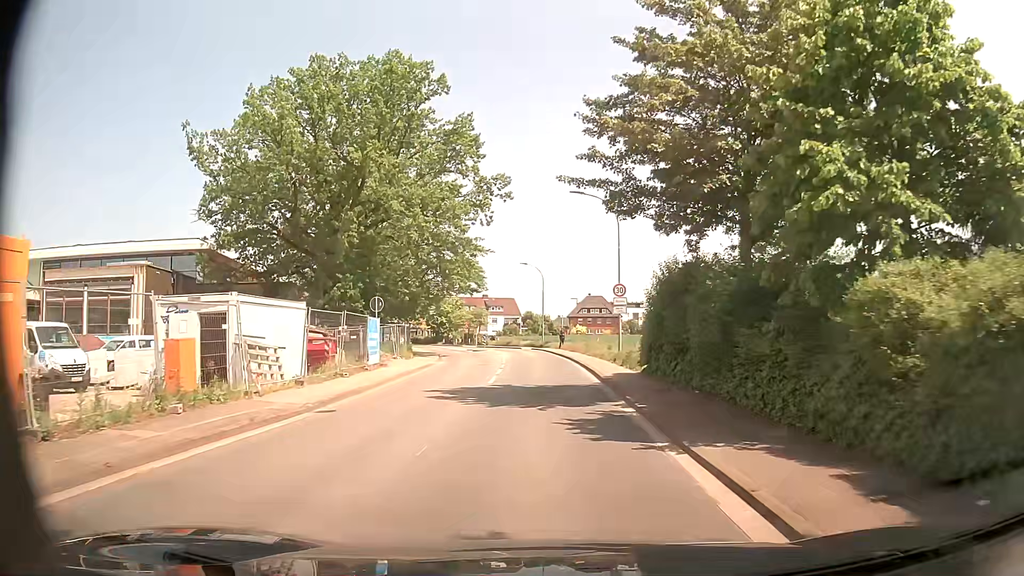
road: tertiary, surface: asphalt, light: Day
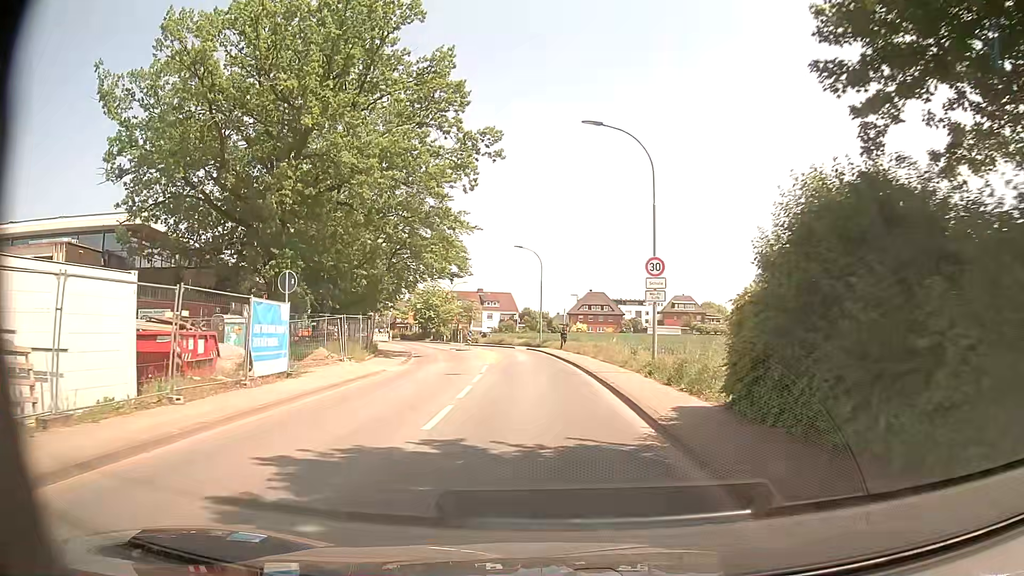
(0.0, +10.1) m; 0°
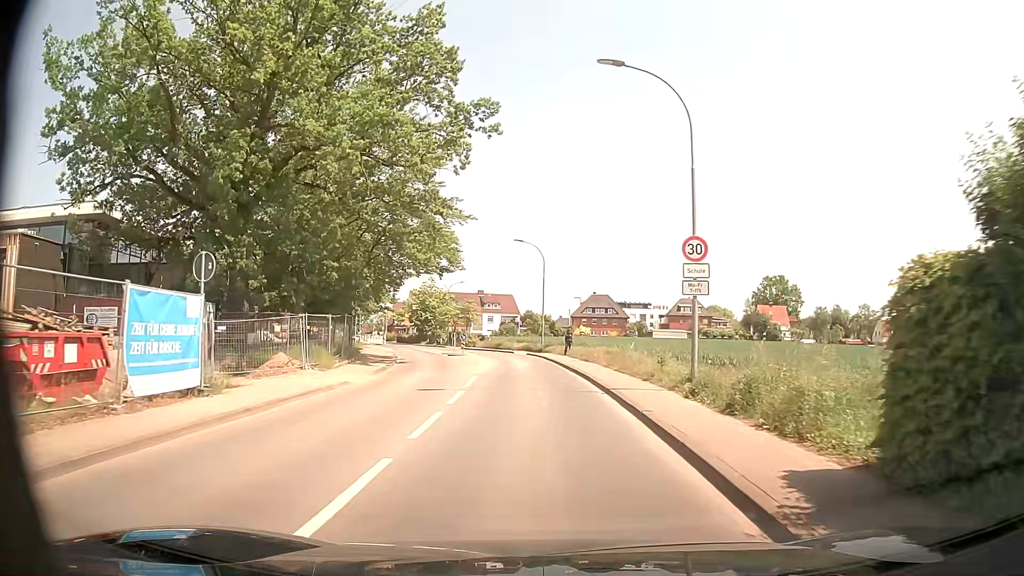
(0.0, +5.1) m; -1°
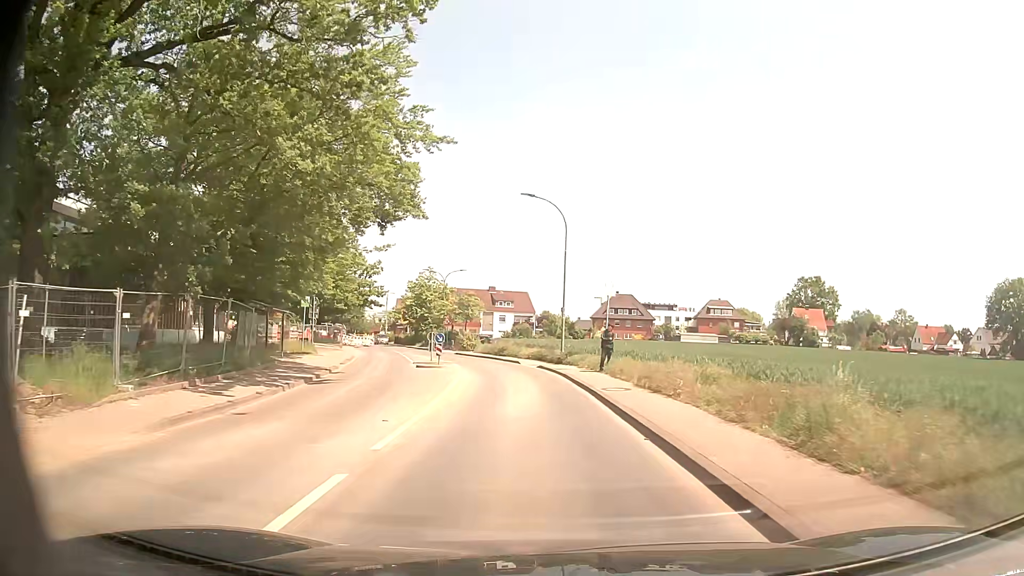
(0.0, +15.7) m; -1°
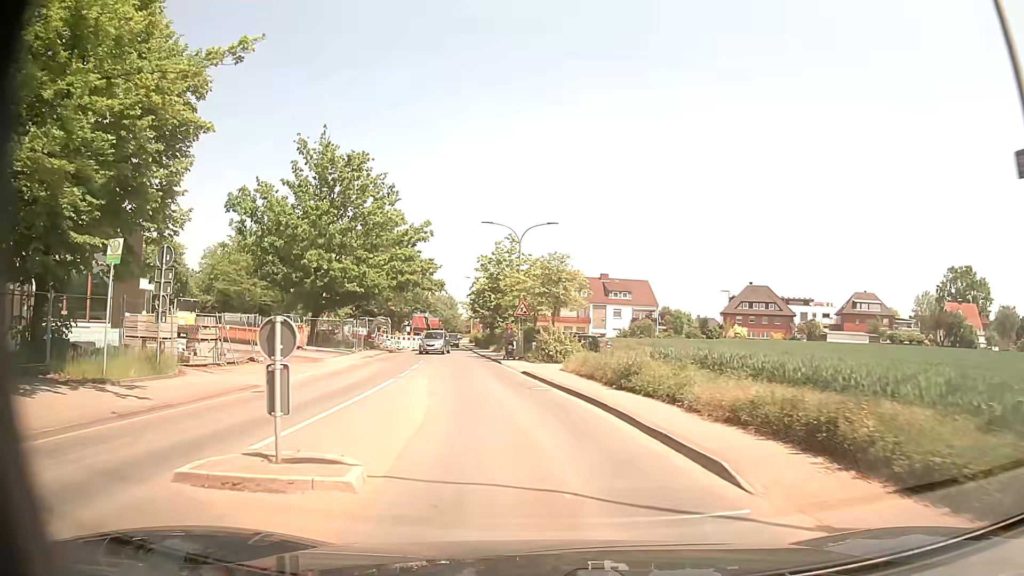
(-1.6, +26.7) m; -9°
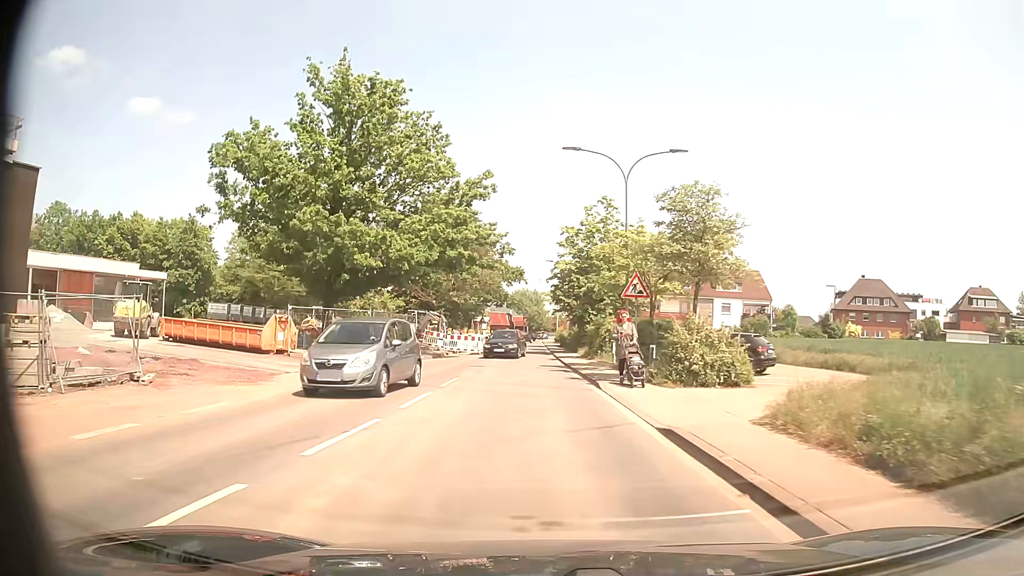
(-1.1, +14.7) m; -8°
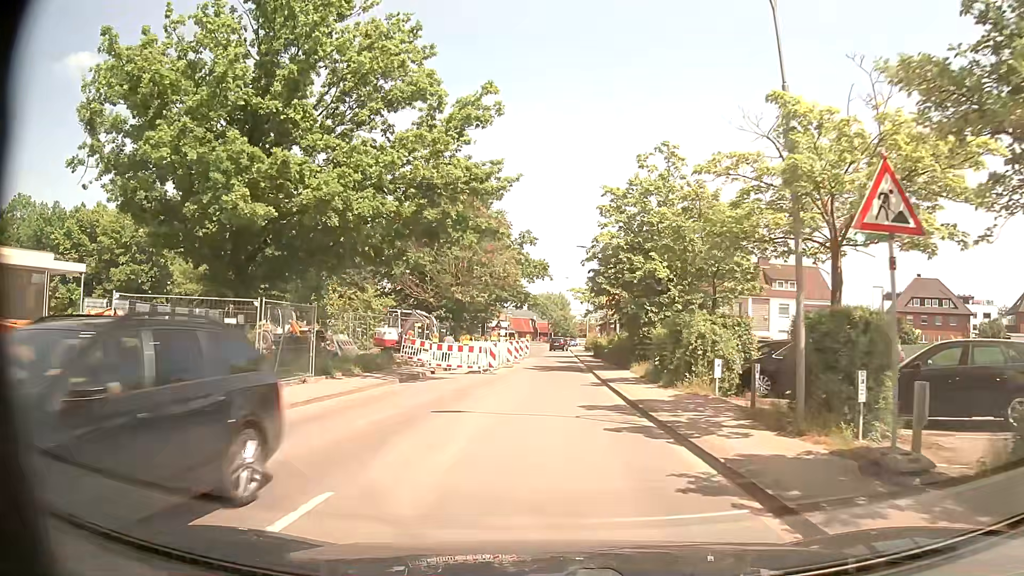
(-0.4, +13.5) m; -2°
